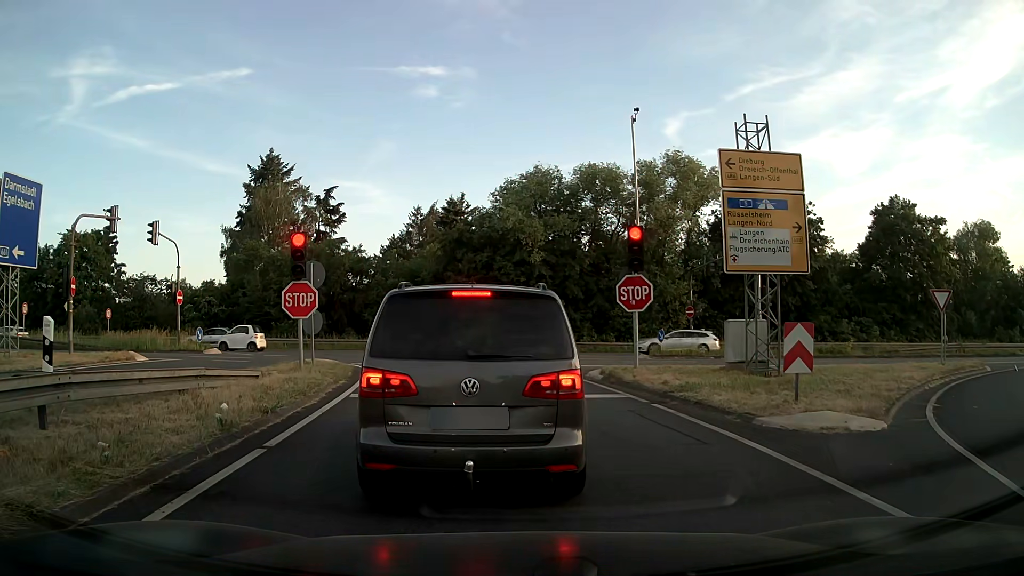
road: motorway_link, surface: asphalt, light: Day
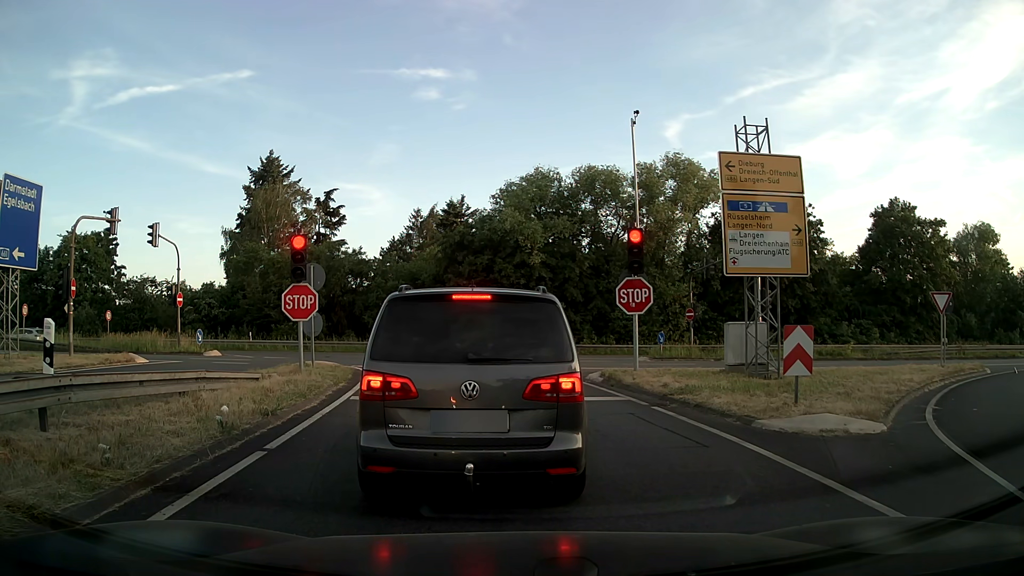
(0.0, +0.1) m; 0°
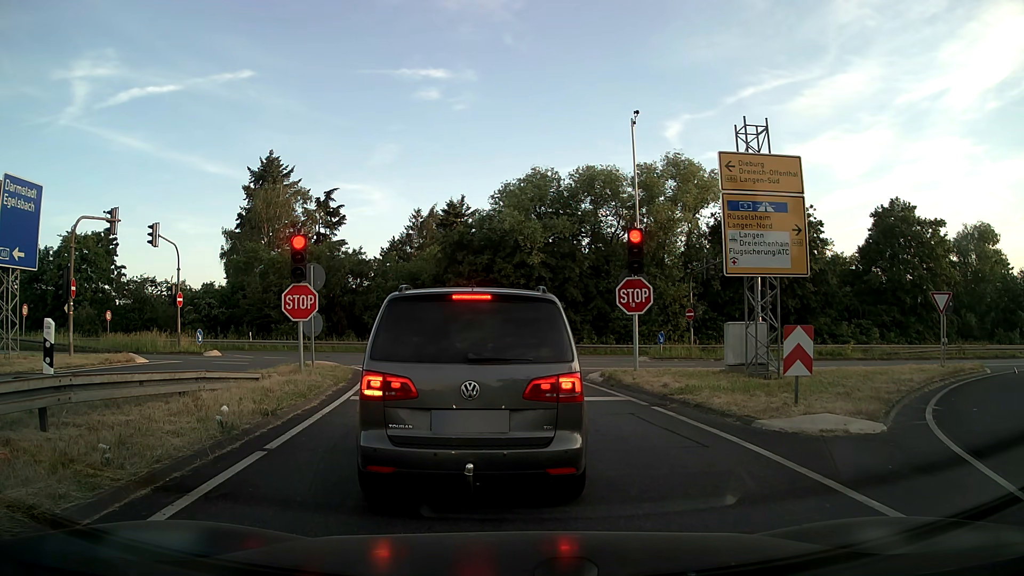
(0.0, 0.0) m; 0°
